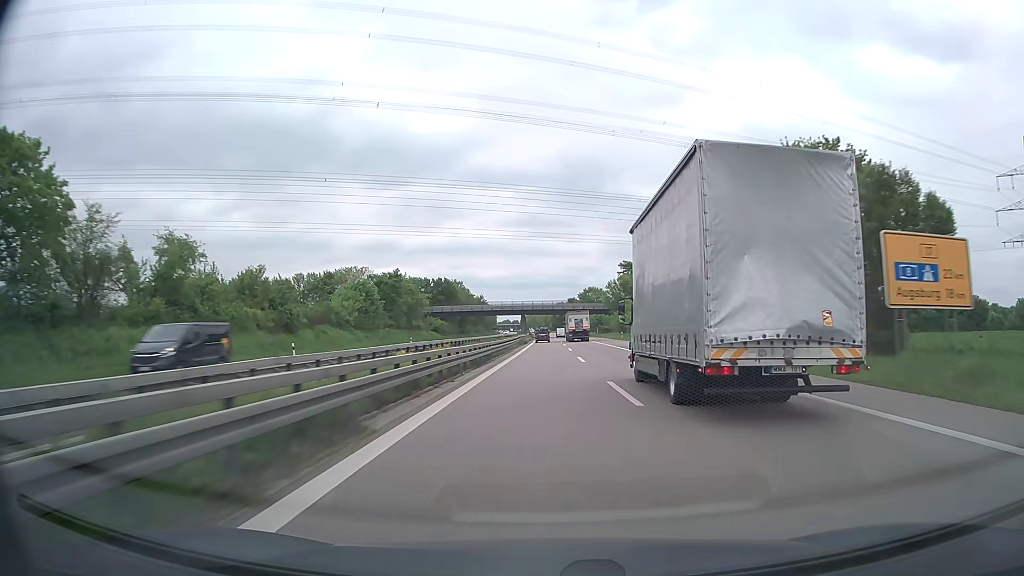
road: trunk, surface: asphalt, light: Day
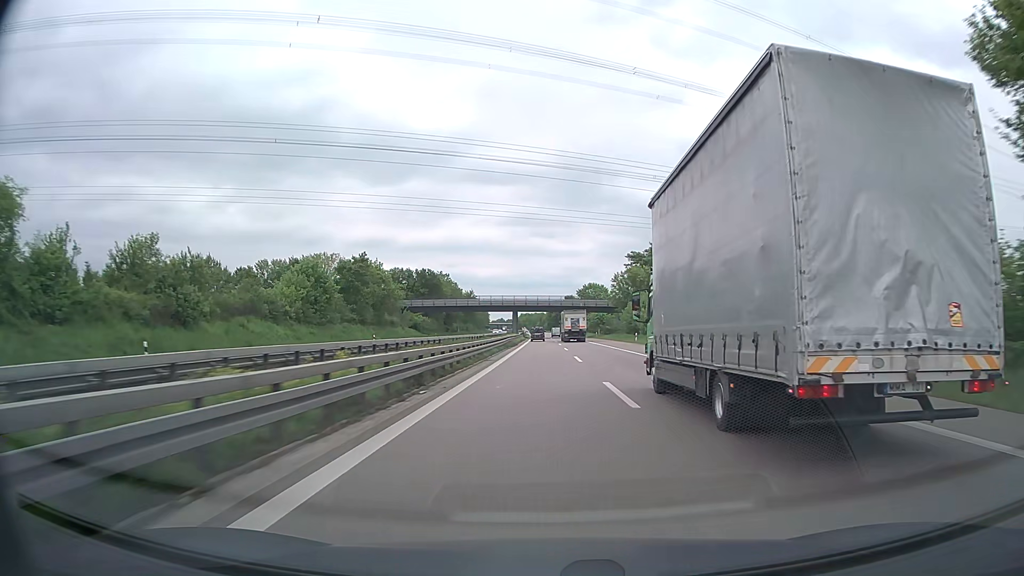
(+0.1, +18.4) m; 0°
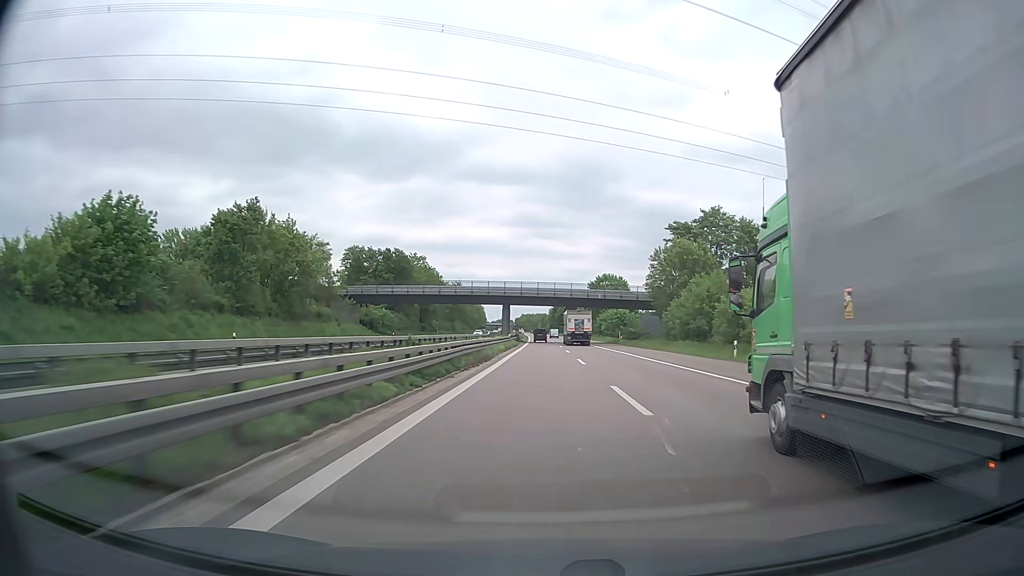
(+0.1, +36.9) m; 0°
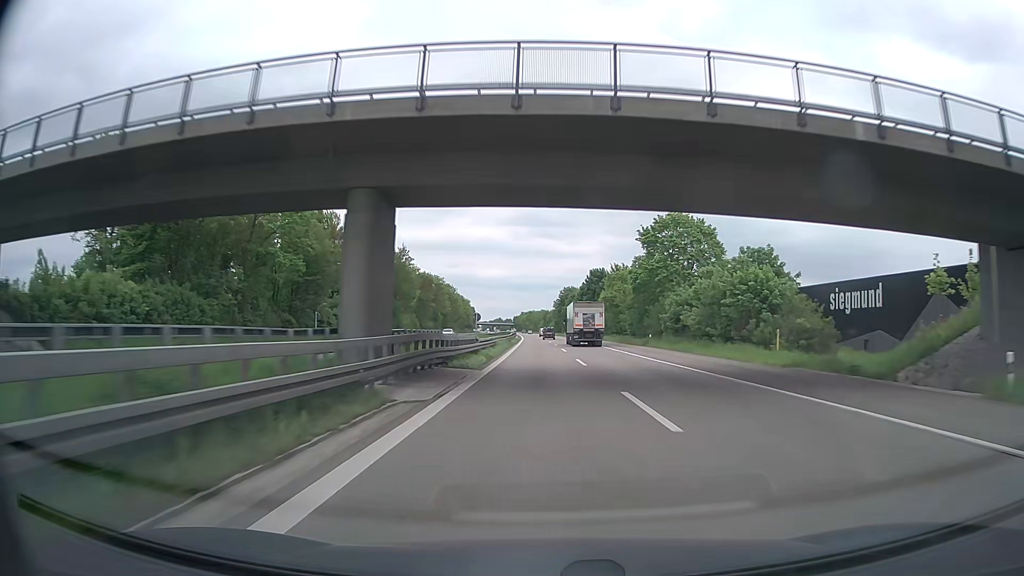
(0.0, +73.9) m; 0°
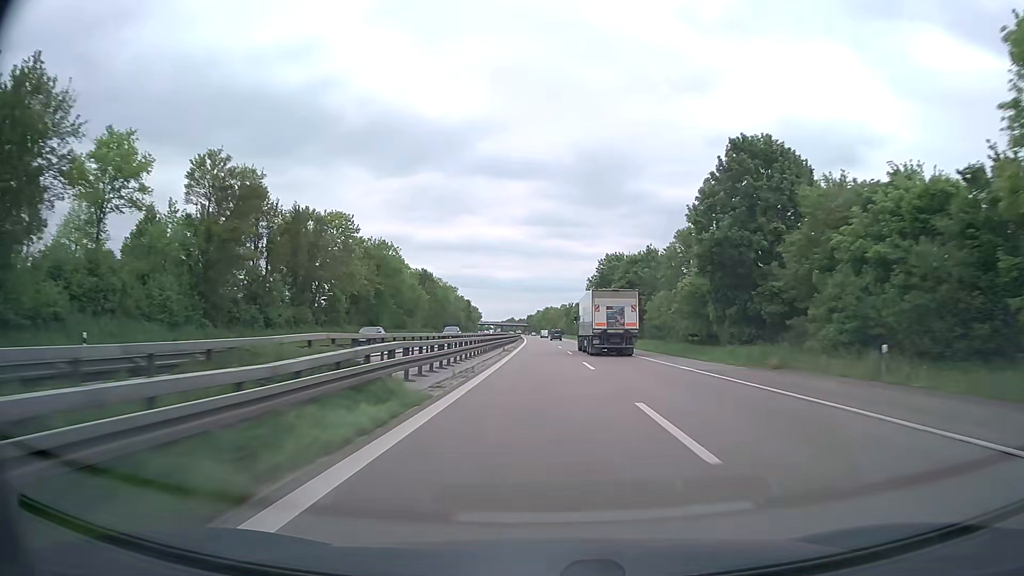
(-1.1, +92.2) m; -2°
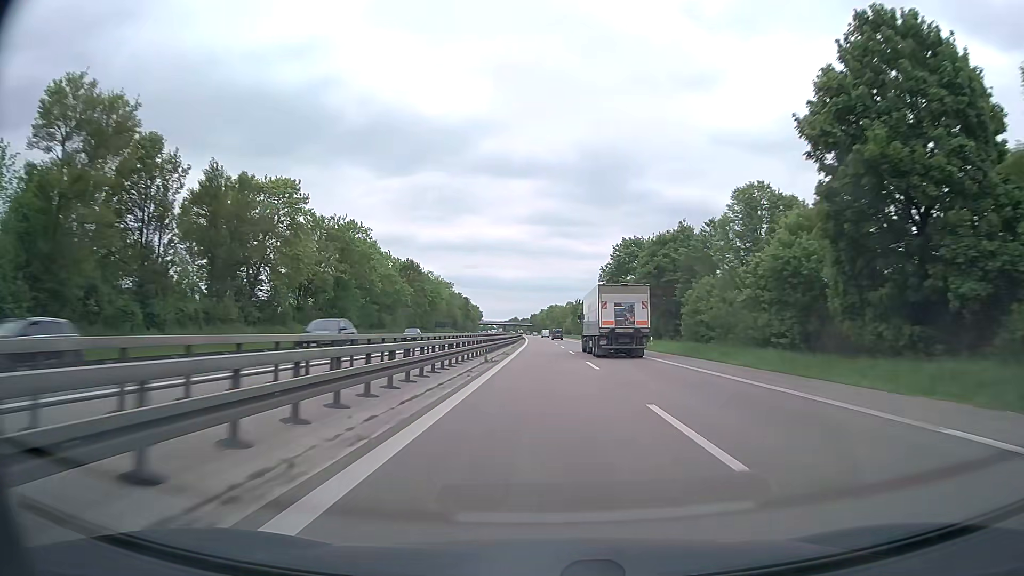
(0.0, +18.4) m; 0°
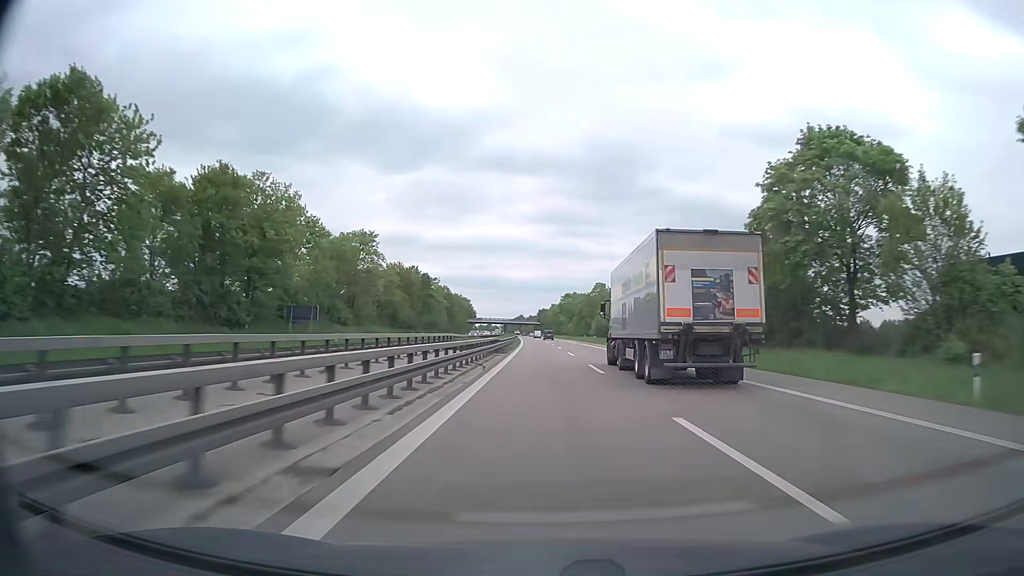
(-0.9, +91.9) m; -1°
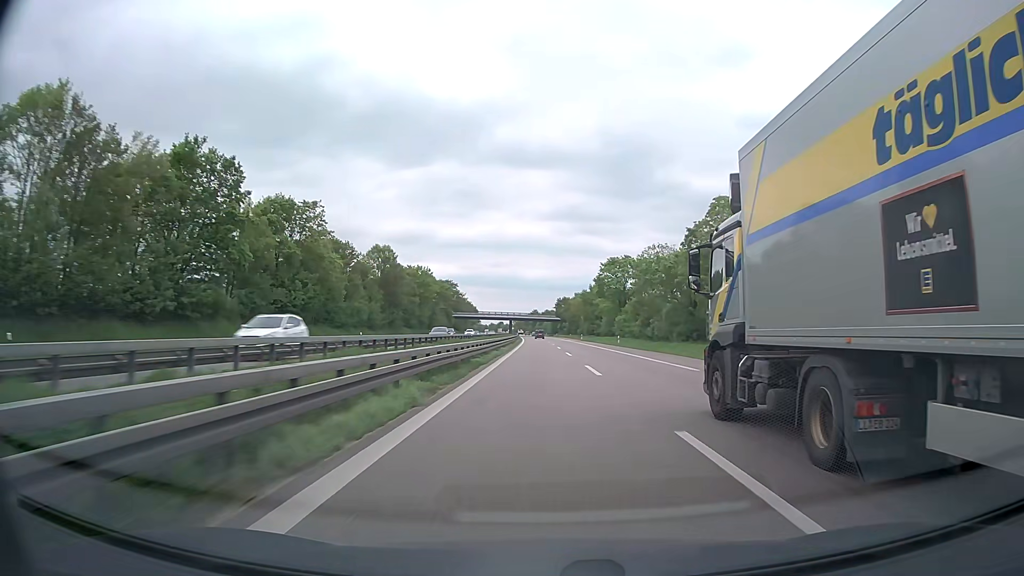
(-1.2, +91.6) m; -2°
(0, +10) (0, +20) (0, +30) (0, +40) (0, +50) (0, +60) (-1, +70) (-1, +80) (-1, +90) (-1, +100) m
